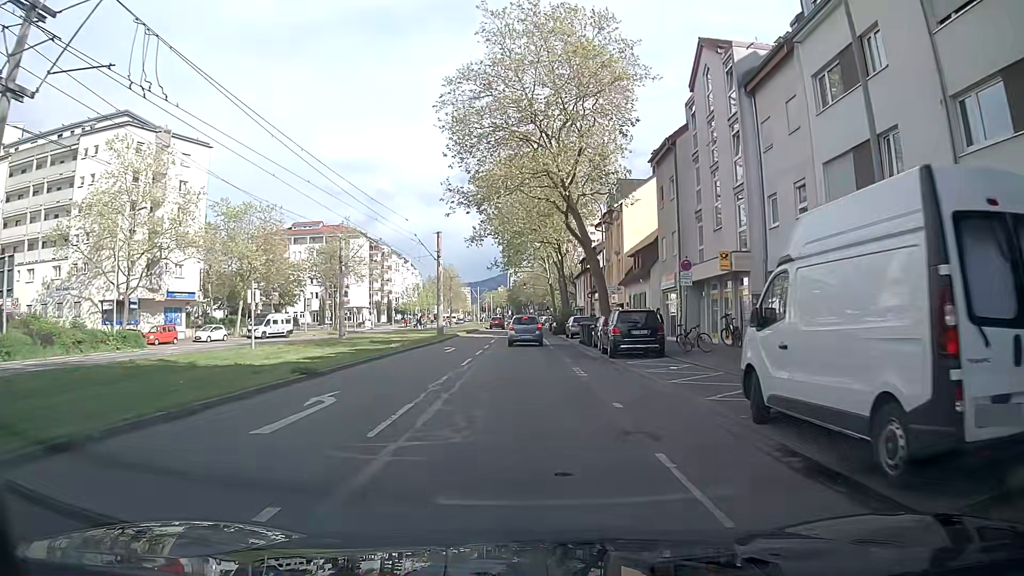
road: tertiary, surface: asphalt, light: Day
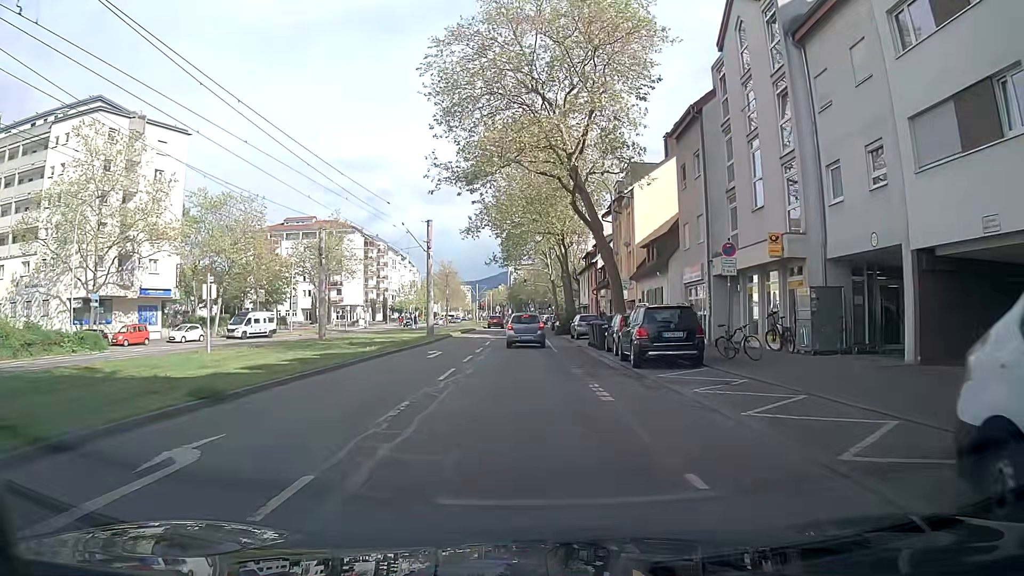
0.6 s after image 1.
(-0.1, +5.0) m; -1°
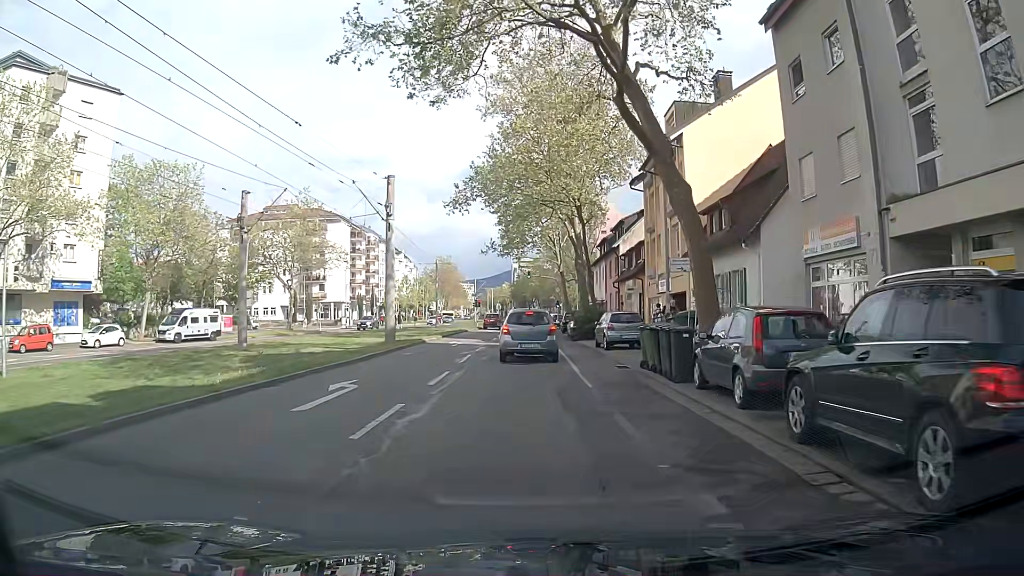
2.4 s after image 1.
(0.0, +13.2) m; 0°
